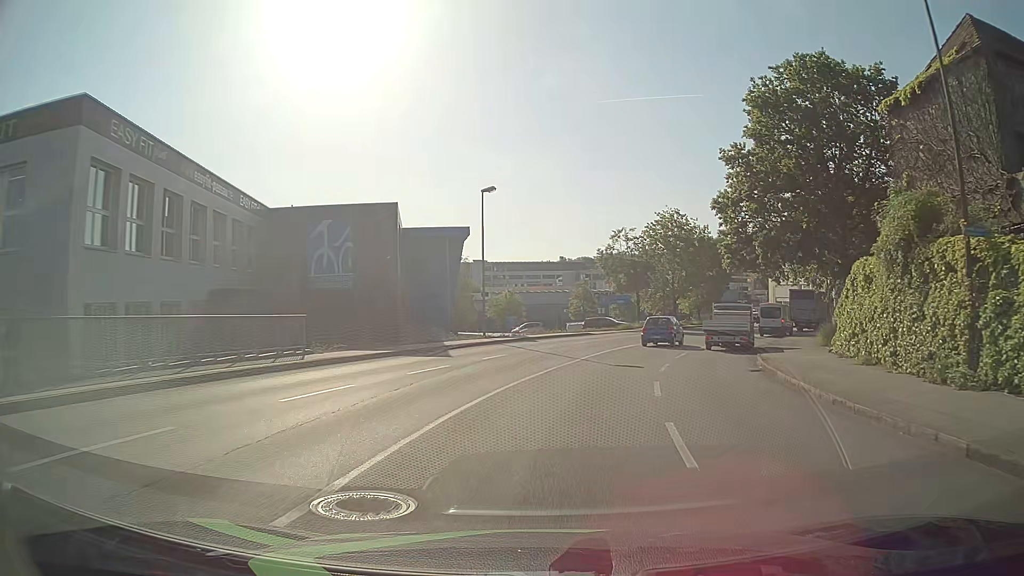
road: tertiary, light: Day
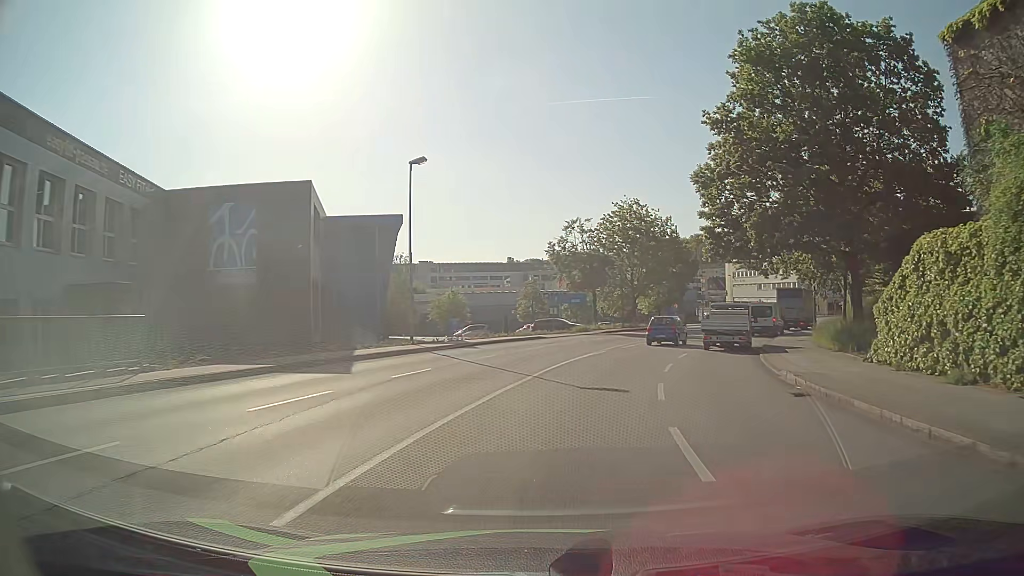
(+0.3, +6.9) m; +5°
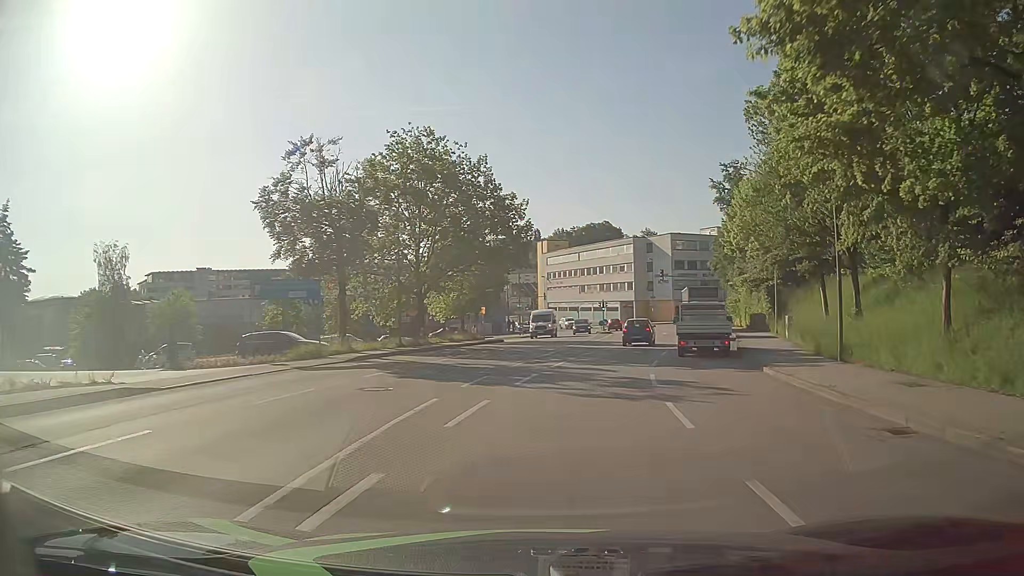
(+3.9, +27.0) m; +16°
